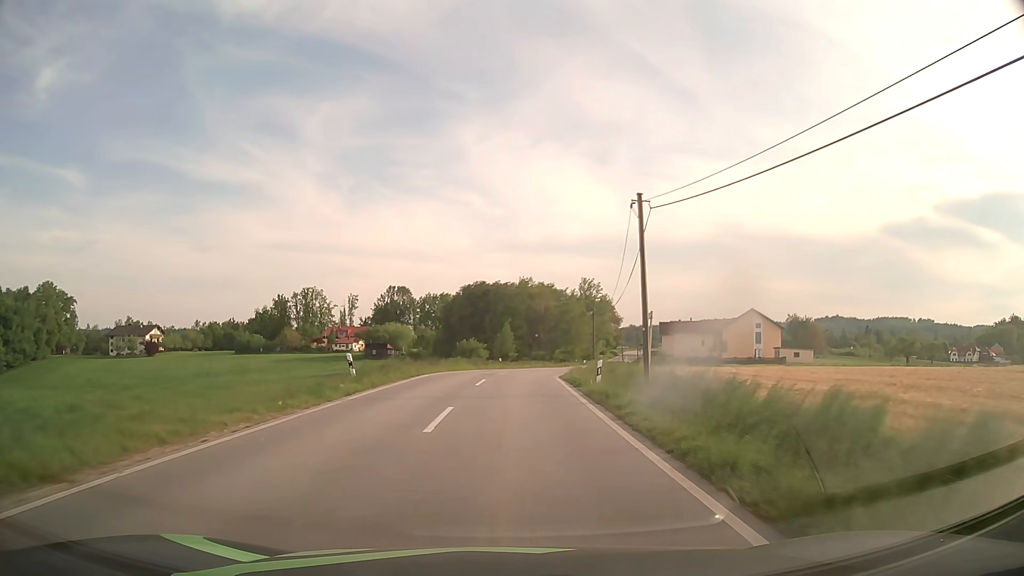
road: tertiary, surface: asphalt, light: Day
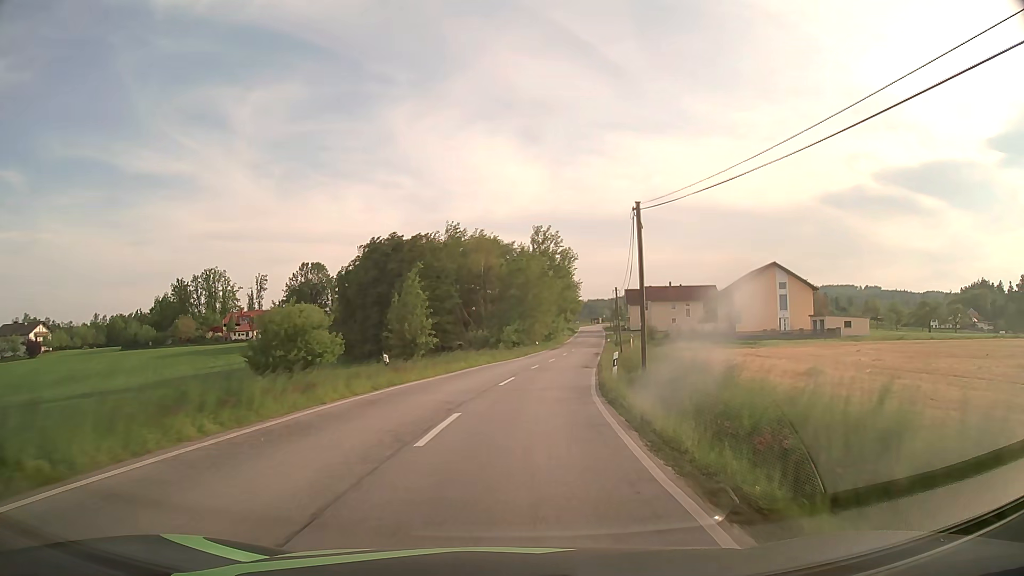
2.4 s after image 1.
(+1.2, +37.2) m; +6°
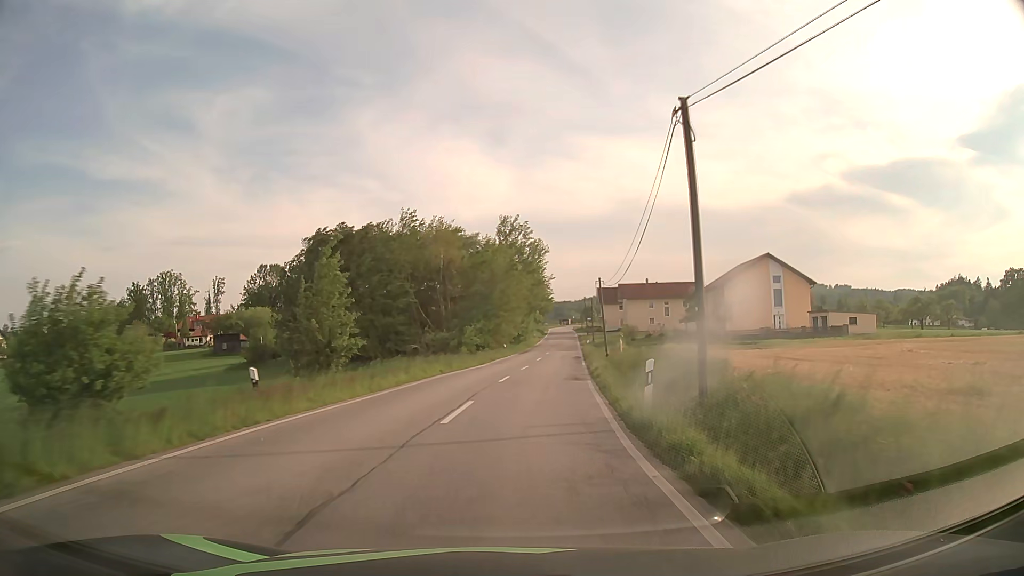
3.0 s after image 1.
(+0.2, +9.4) m; +3°
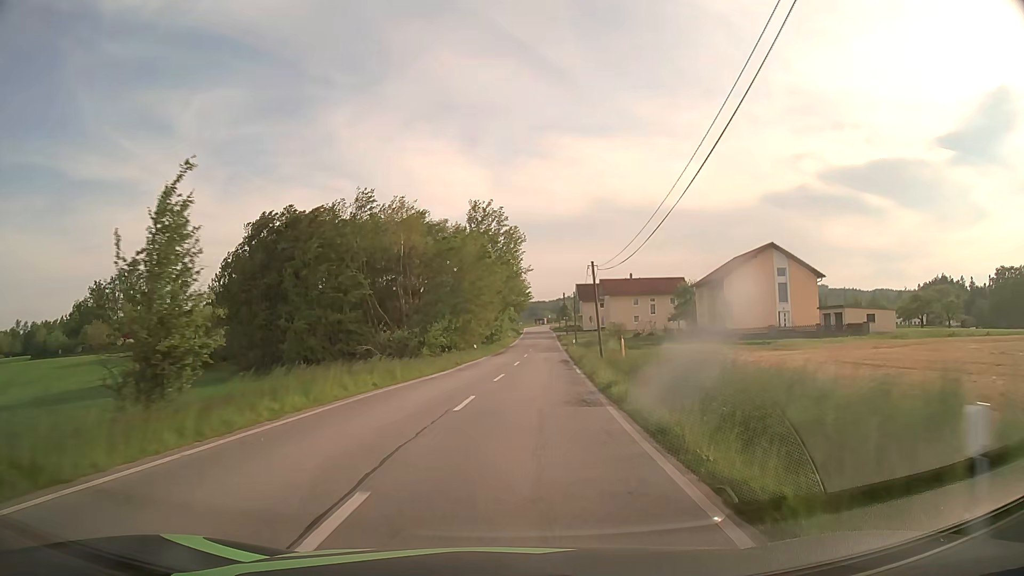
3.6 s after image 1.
(+0.2, +9.4) m; +2°
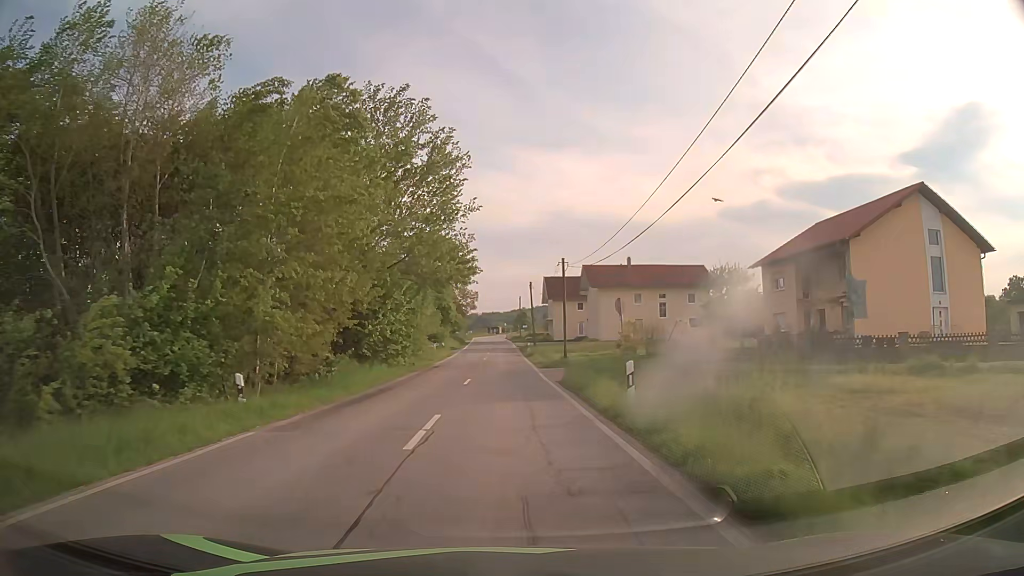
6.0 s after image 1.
(+1.8, +37.1) m; +4°
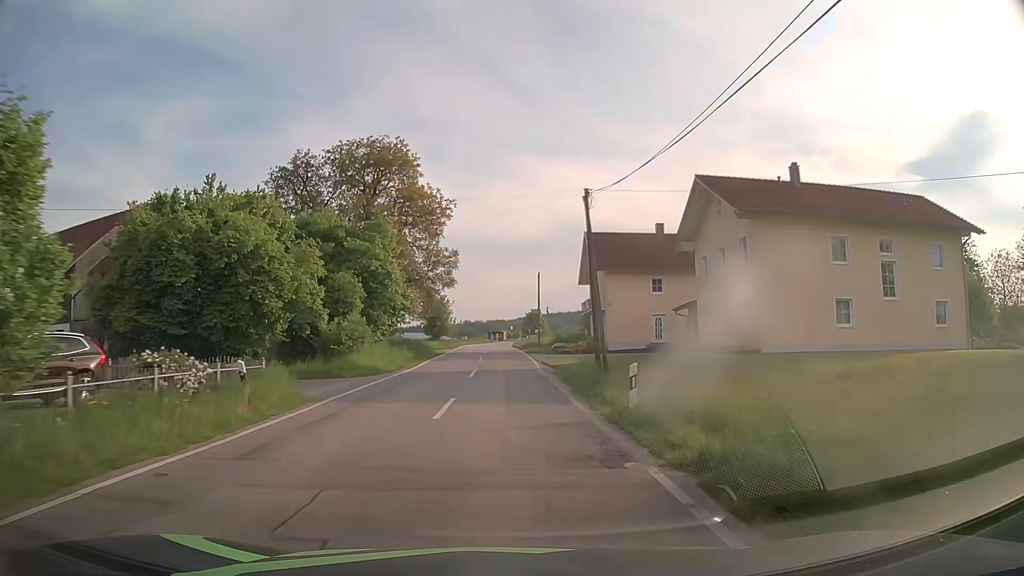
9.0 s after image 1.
(-0.3, +45.6) m; 0°
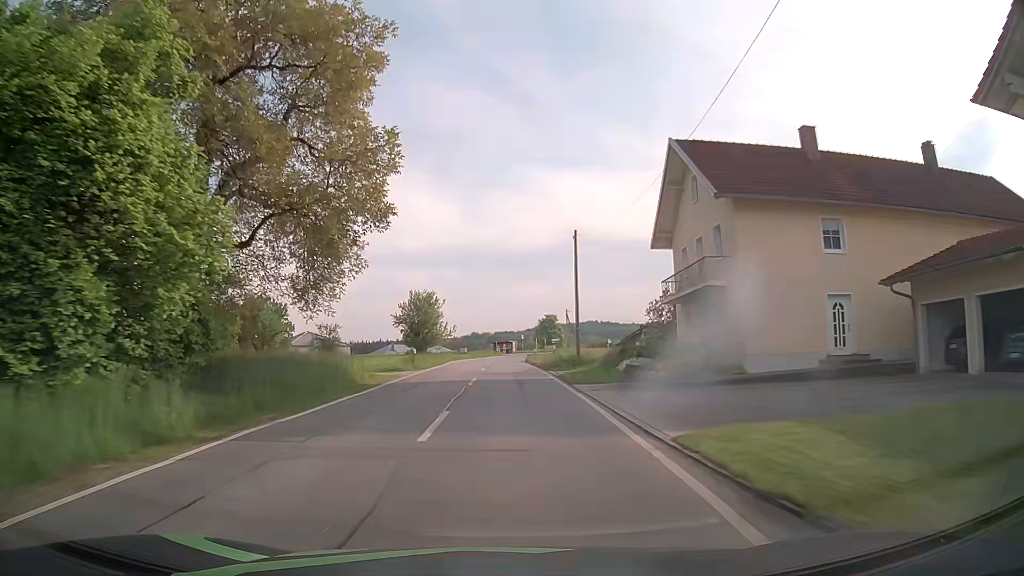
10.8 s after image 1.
(-0.2, +27.1) m; -1°
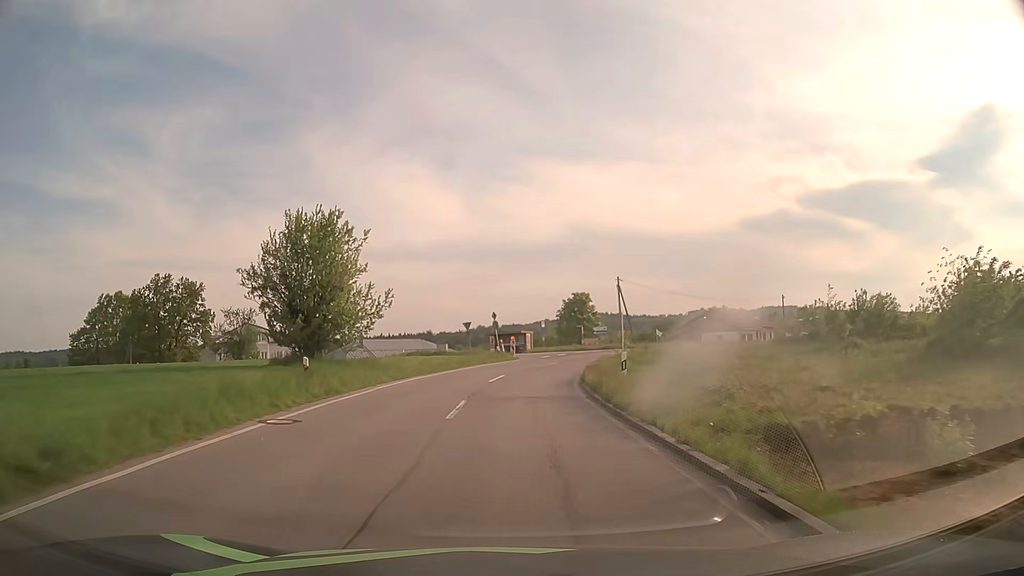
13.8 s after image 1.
(-0.1, +44.9) m; 0°
